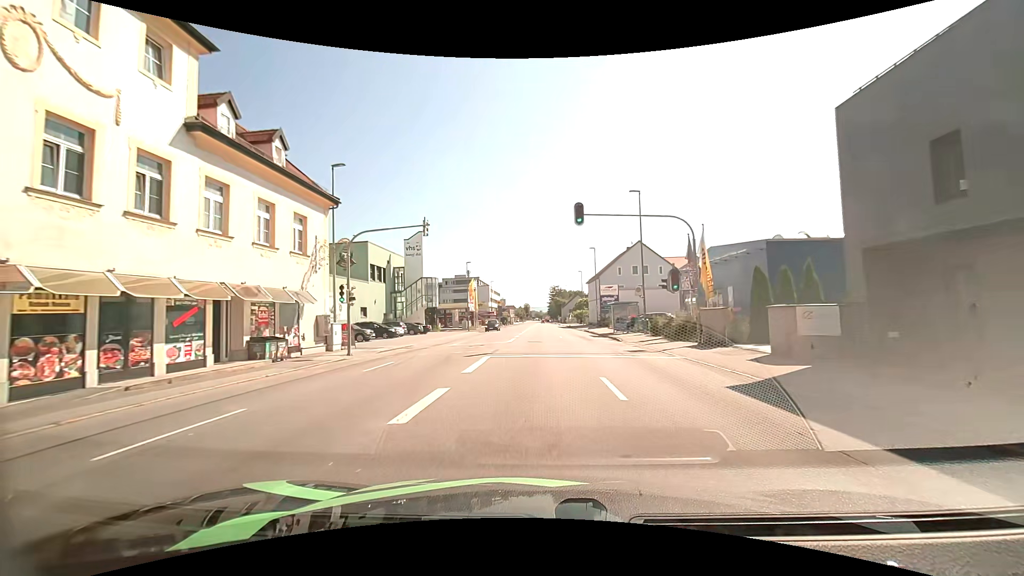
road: tertiary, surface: asphalt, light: Day
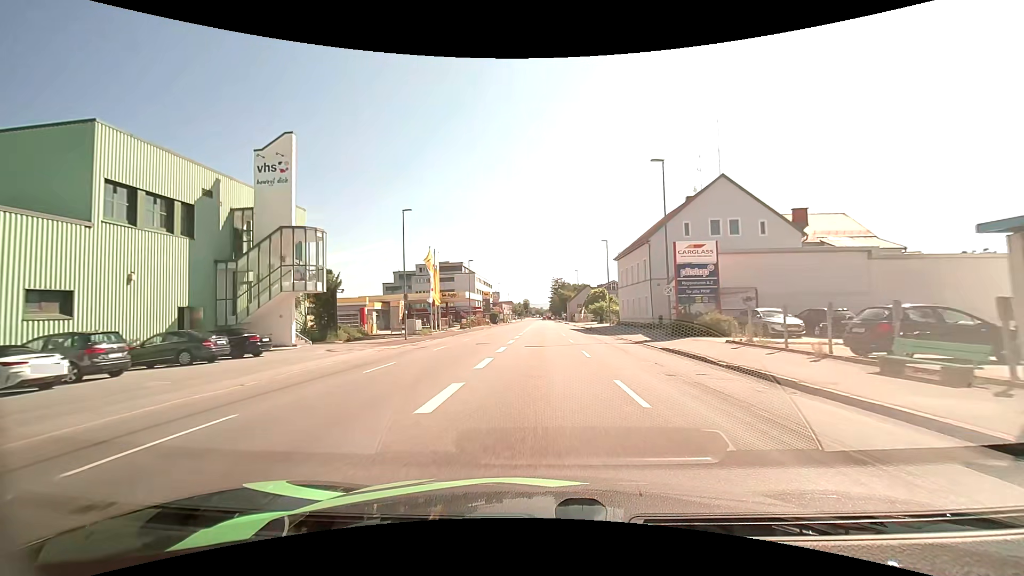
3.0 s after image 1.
(+0.2, +35.6) m; +1°
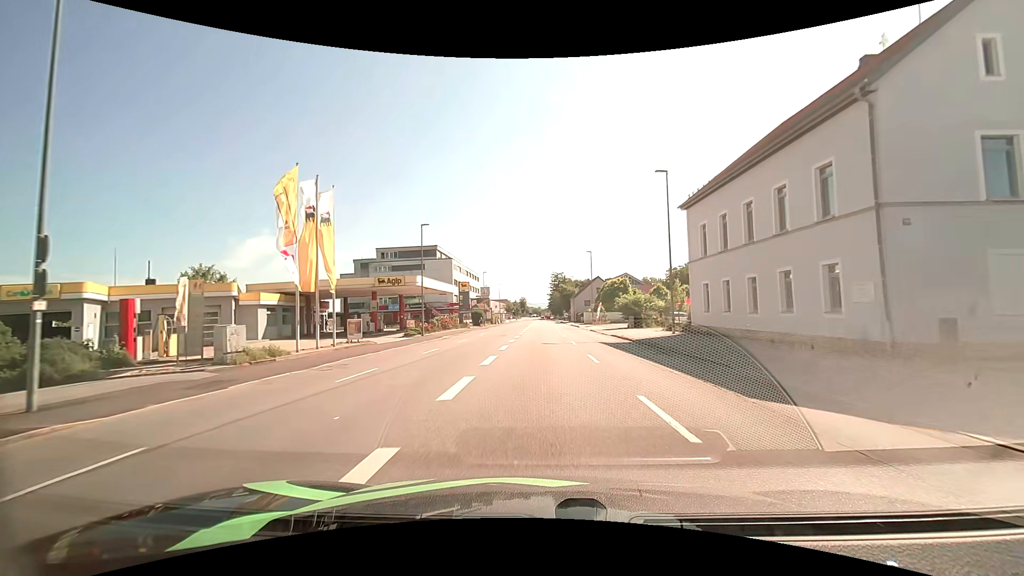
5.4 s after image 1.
(0.0, +29.1) m; 0°
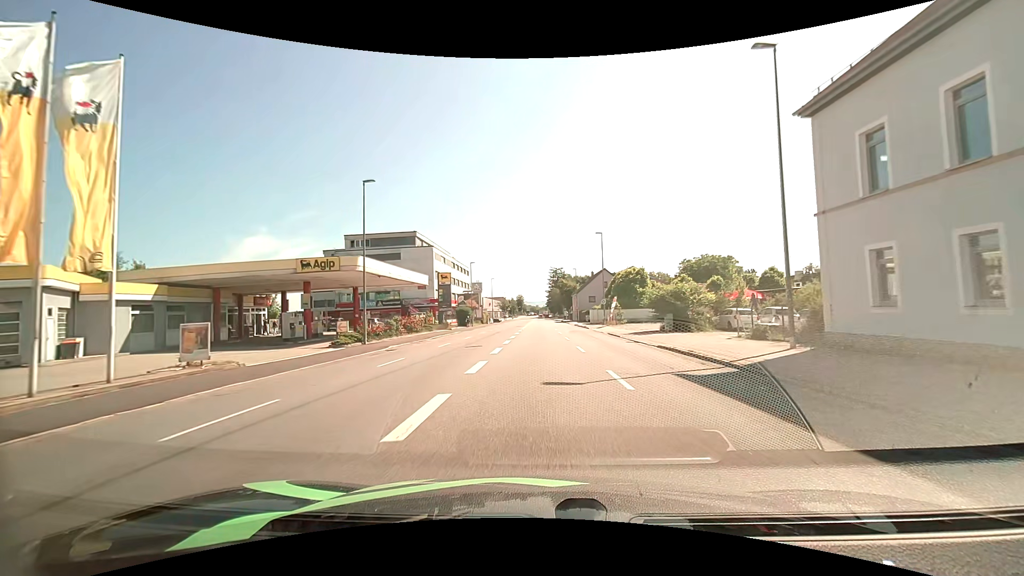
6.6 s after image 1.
(+0.1, +14.6) m; 0°
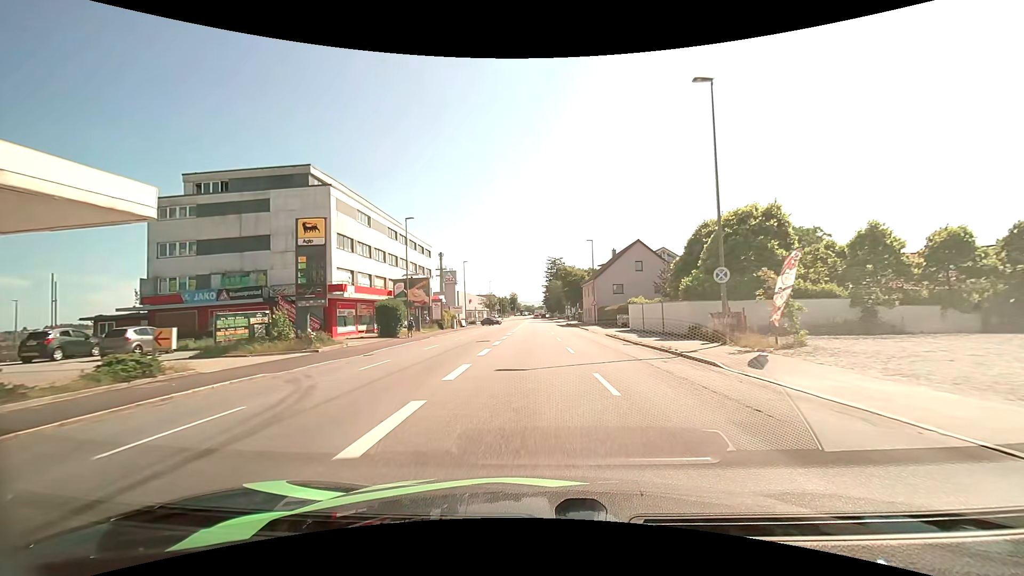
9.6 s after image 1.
(+0.2, +36.7) m; 0°
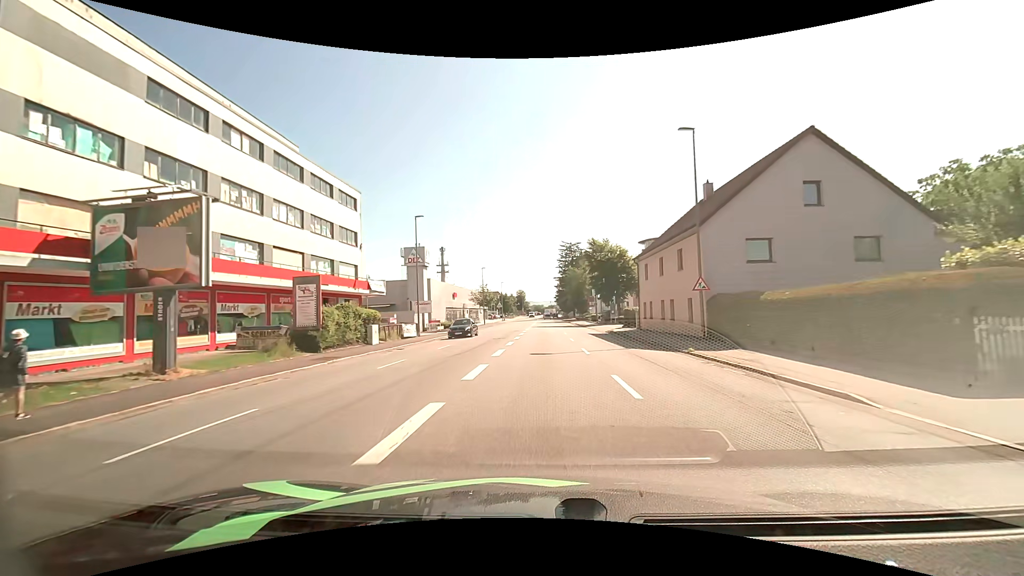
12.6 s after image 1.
(-0.4, +36.2) m; -1°
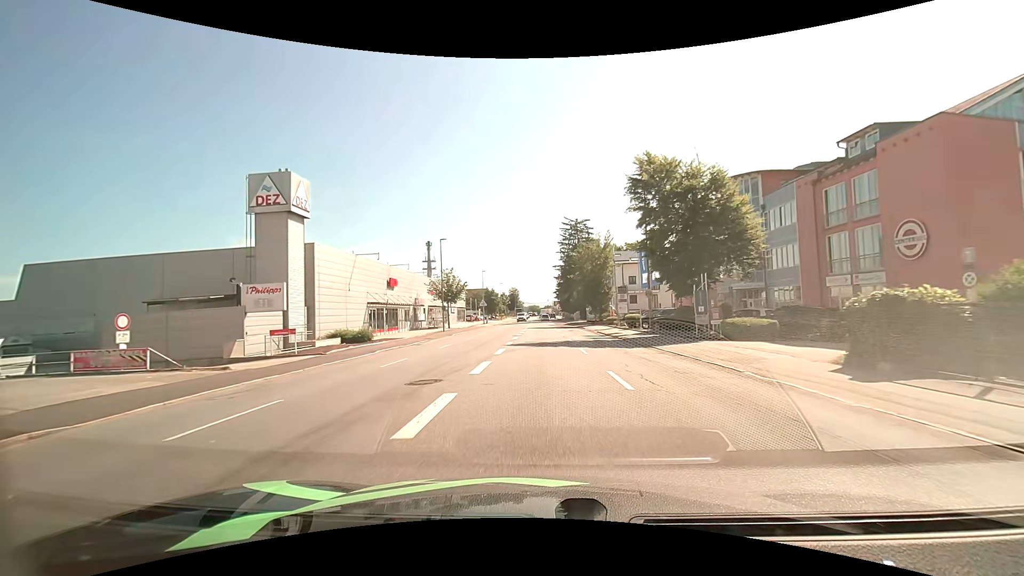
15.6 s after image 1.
(+0.3, +35.1) m; +1°
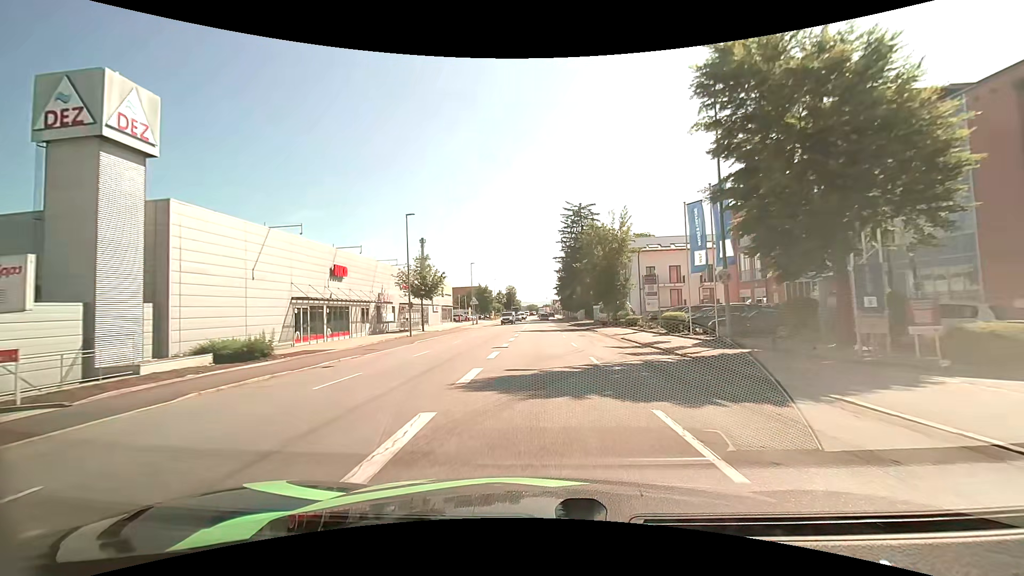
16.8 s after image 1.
(+0.1, +13.7) m; 0°
(0, +10) (0, +20) (0, +30) (0, +40) (0, +50) (0, +60) (0, +70) (0, +80) (0, +90) (-1, +100) m
